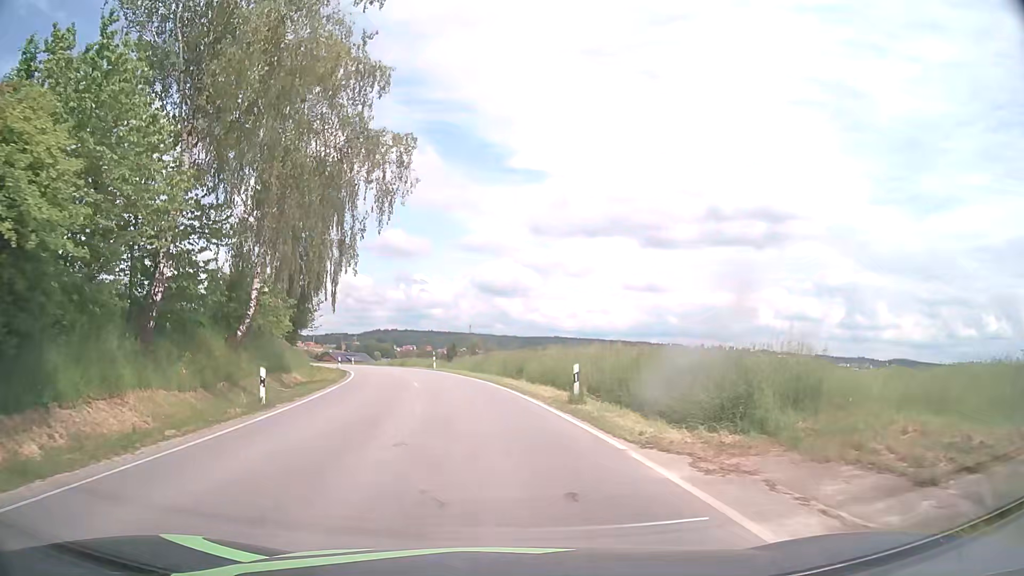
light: Day
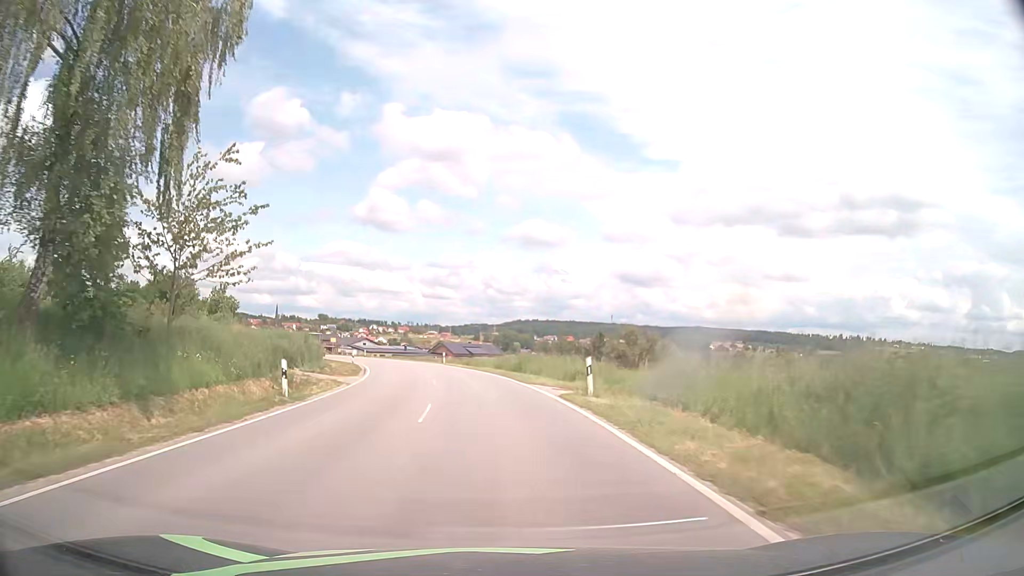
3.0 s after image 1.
(-4.0, +38.1) m; -12°
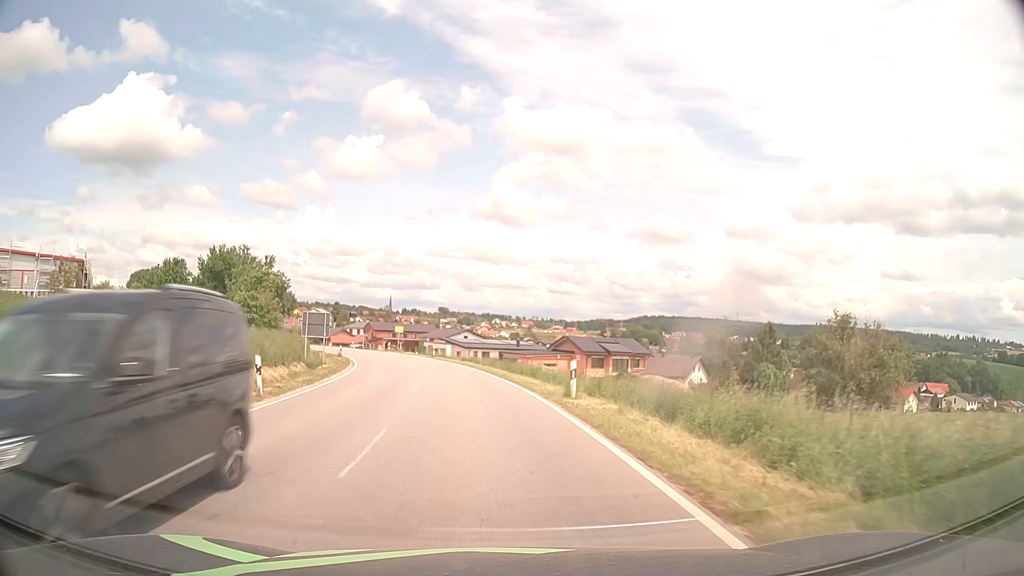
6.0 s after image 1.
(-3.5, +40.9) m; -10°
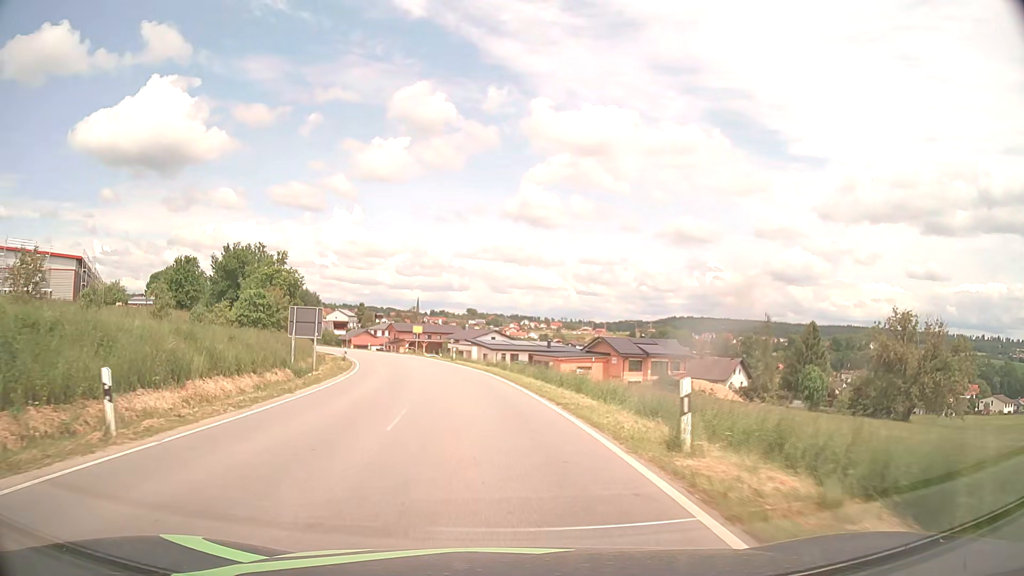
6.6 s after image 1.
(-0.2, +8.0) m; -2°
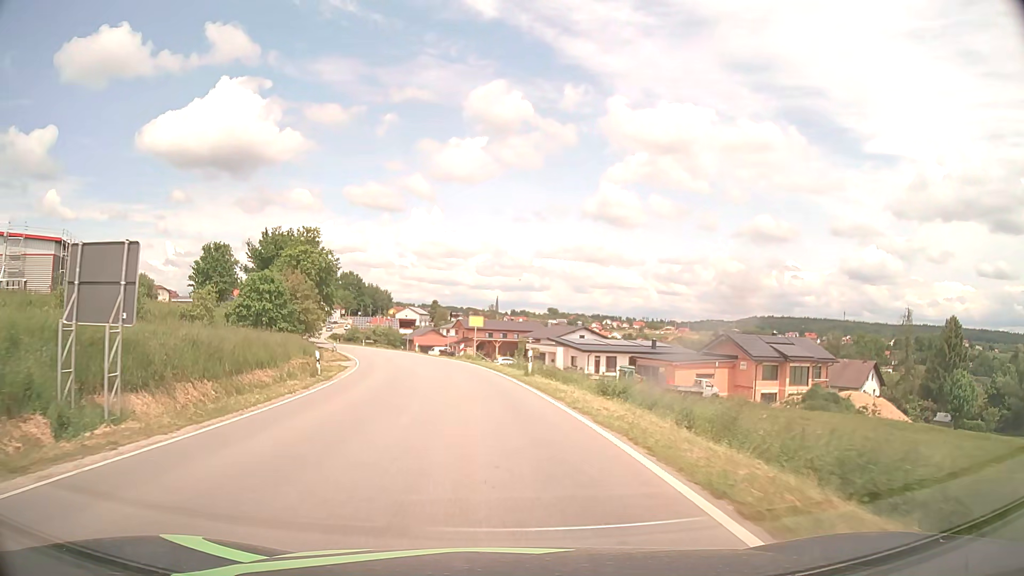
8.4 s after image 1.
(-1.4, +23.8) m; -7°
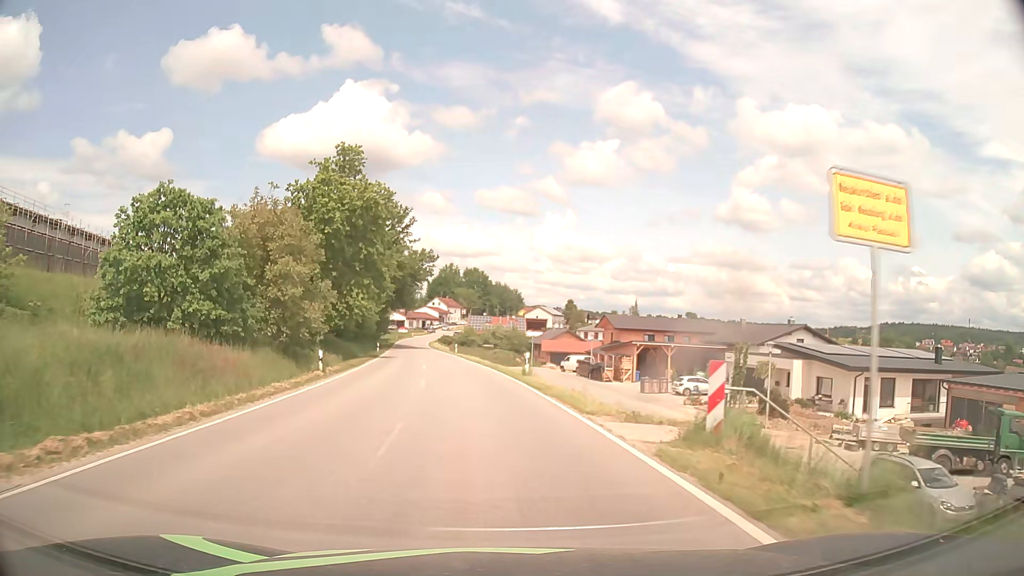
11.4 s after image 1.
(-3.9, +39.0) m; -11°
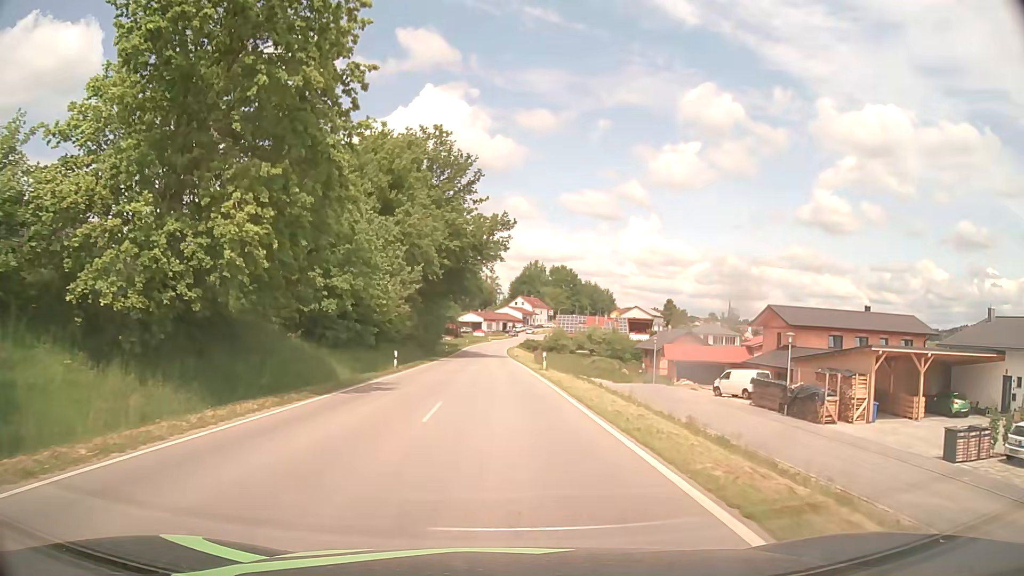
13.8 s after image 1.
(-2.2, +31.2) m; -7°
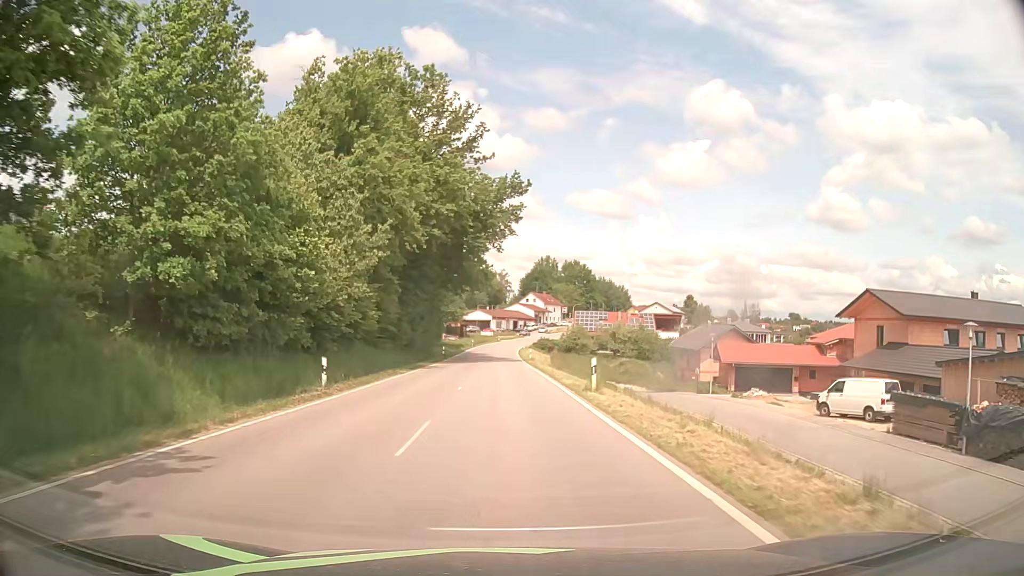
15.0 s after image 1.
(-0.2, +15.6) m; -1°
